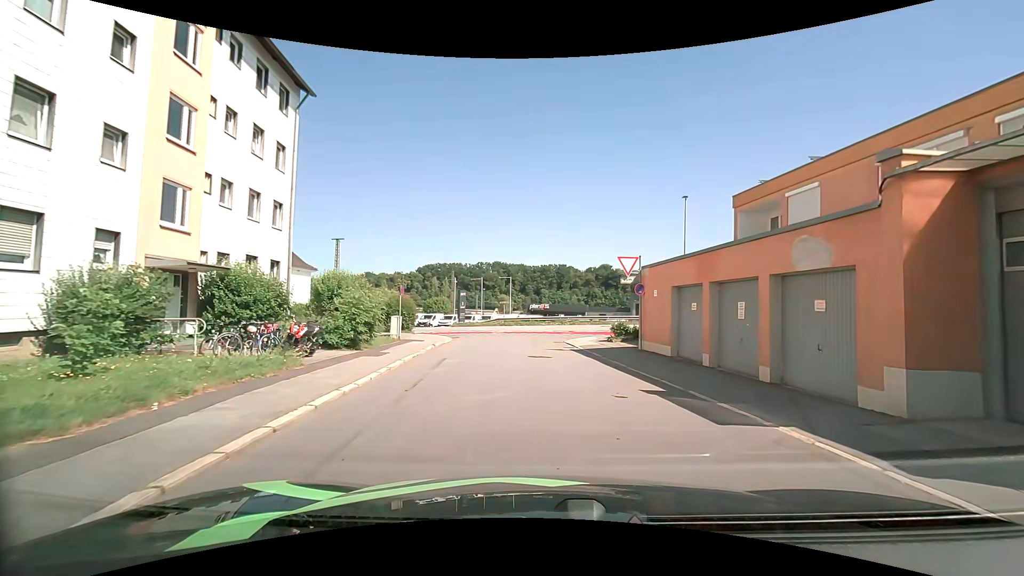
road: residential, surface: asphalt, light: Day
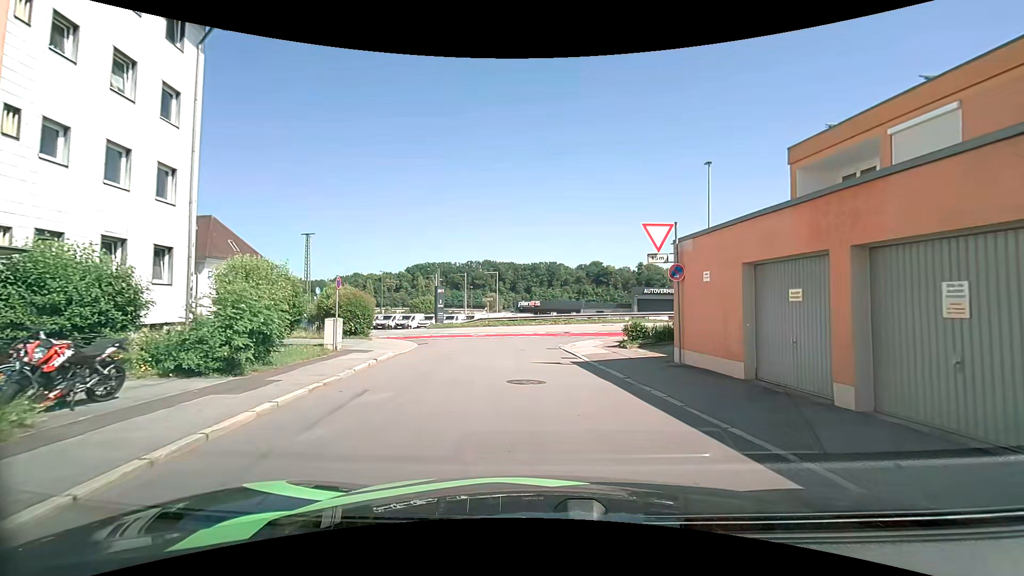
(+0.1, +6.2) m; +2°
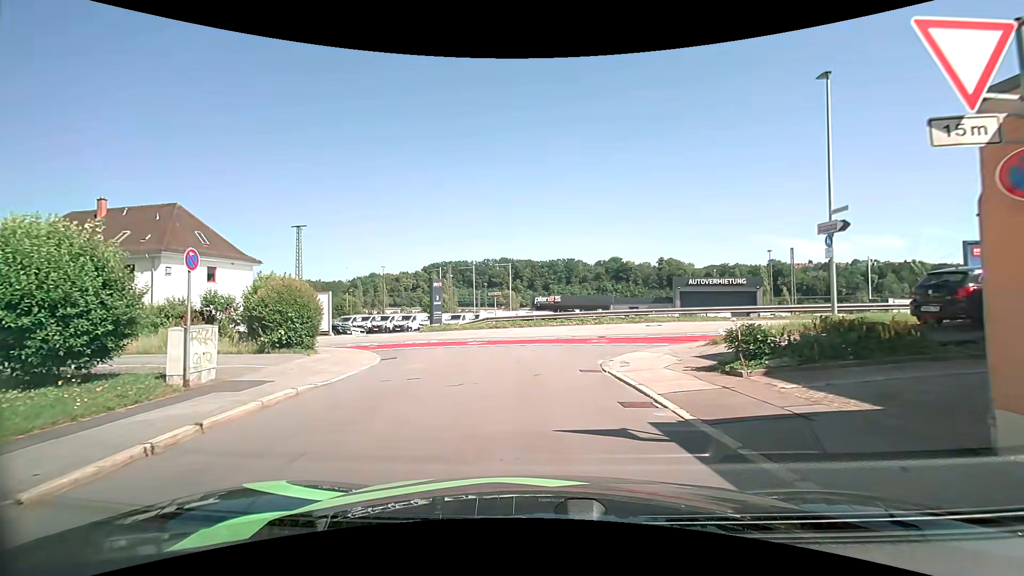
(-0.2, +8.2) m; -3°
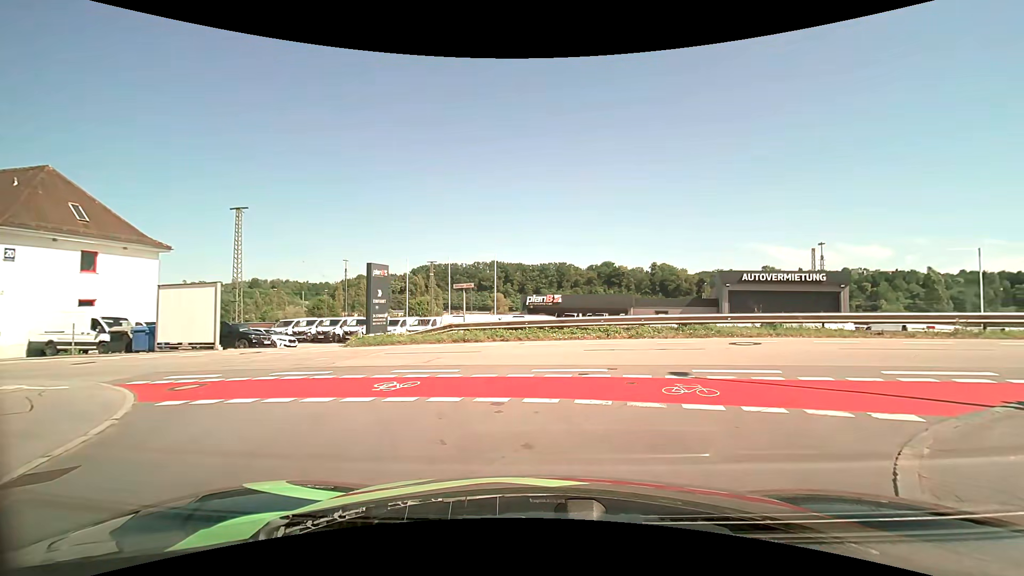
(-0.1, +11.3) m; +2°
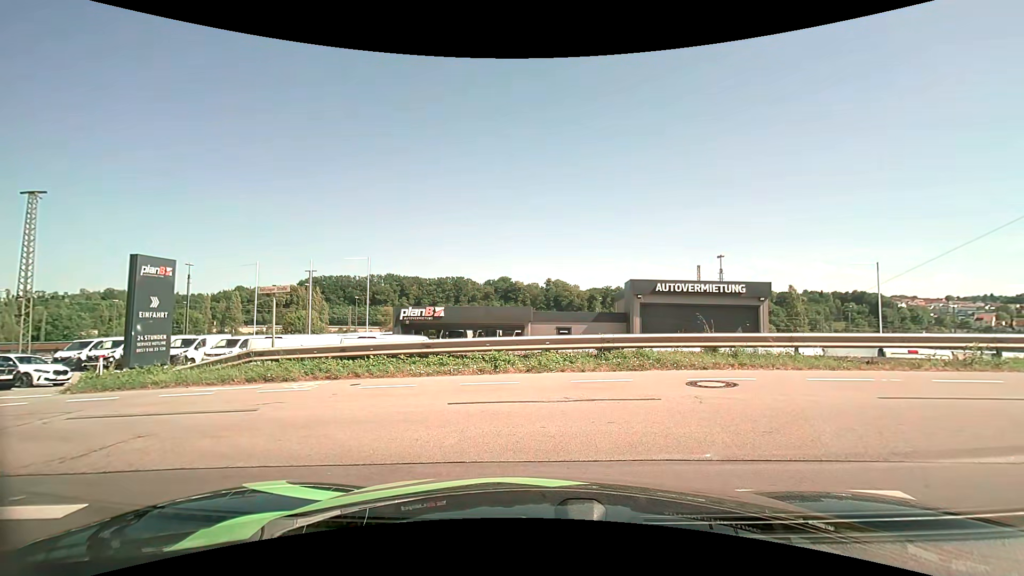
(+0.5, +6.0) m; +12°
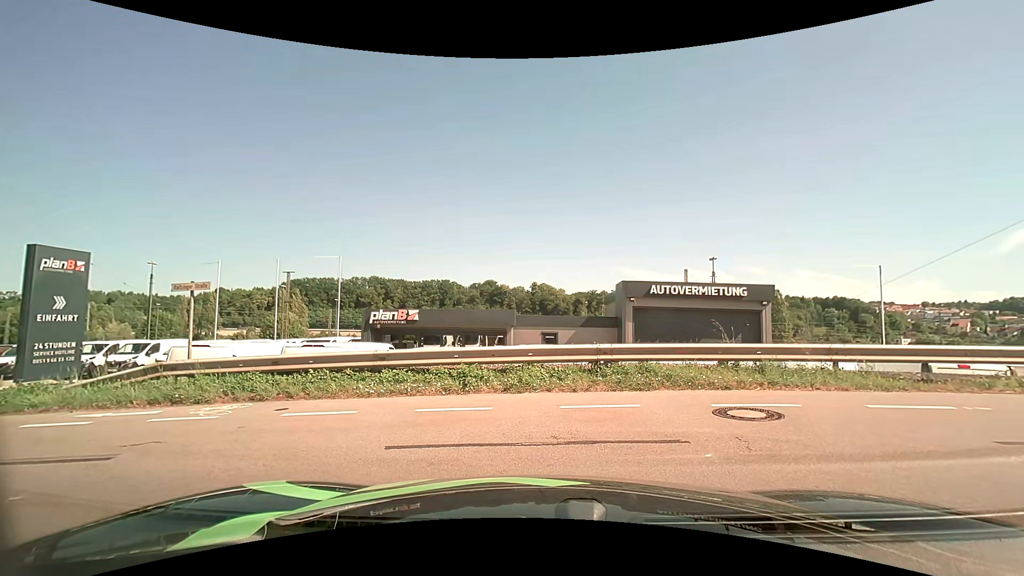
(0.0, +2.1) m; 0°
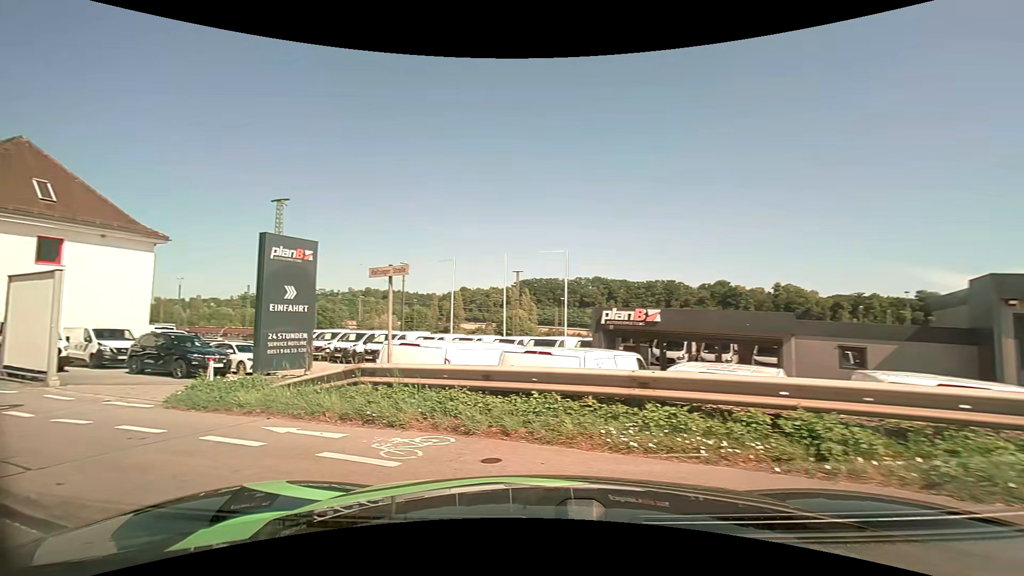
(-0.7, +3.9) m; -22°
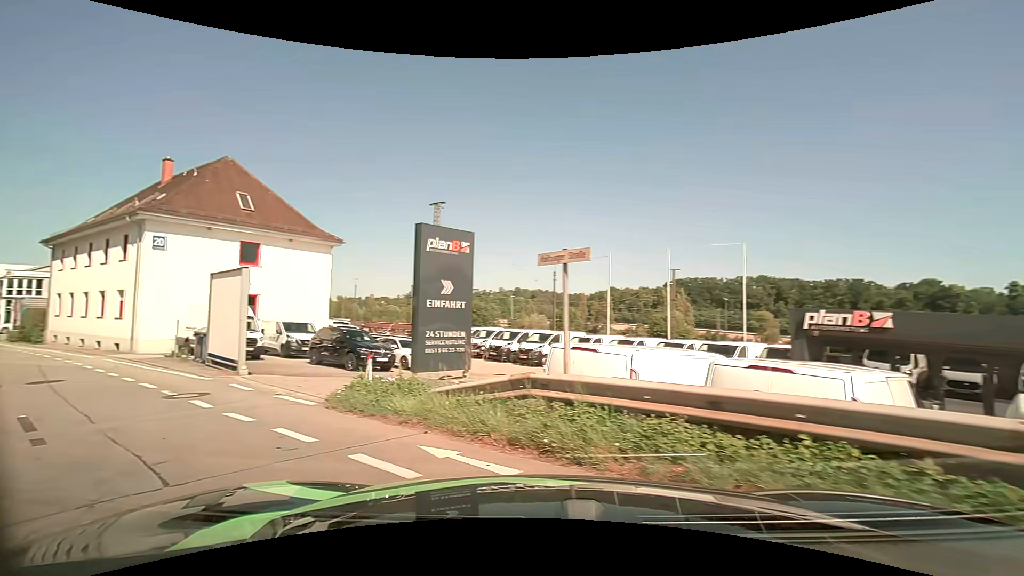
(-0.4, +1.9) m; -19°
